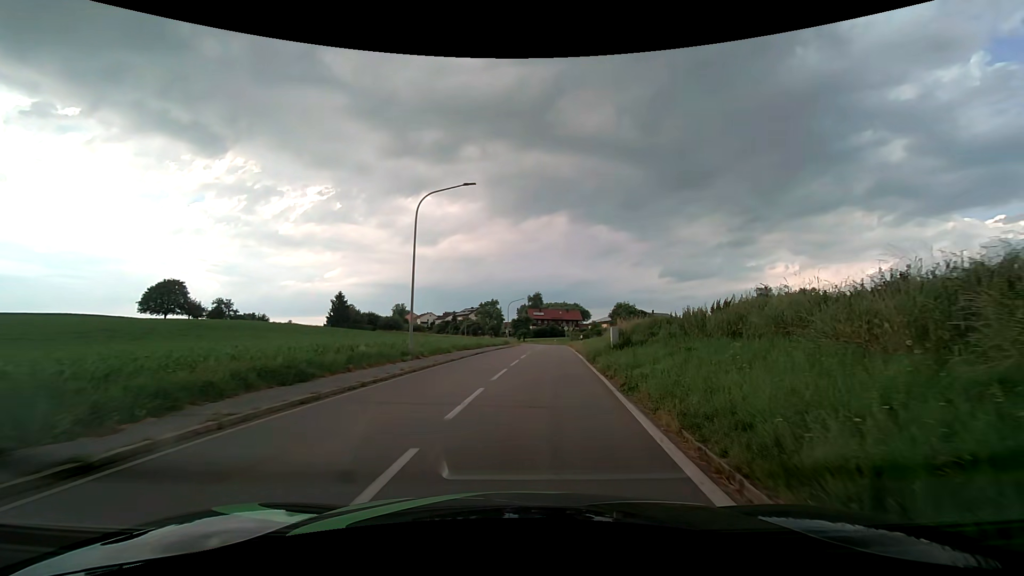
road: tertiary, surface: asphalt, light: Day
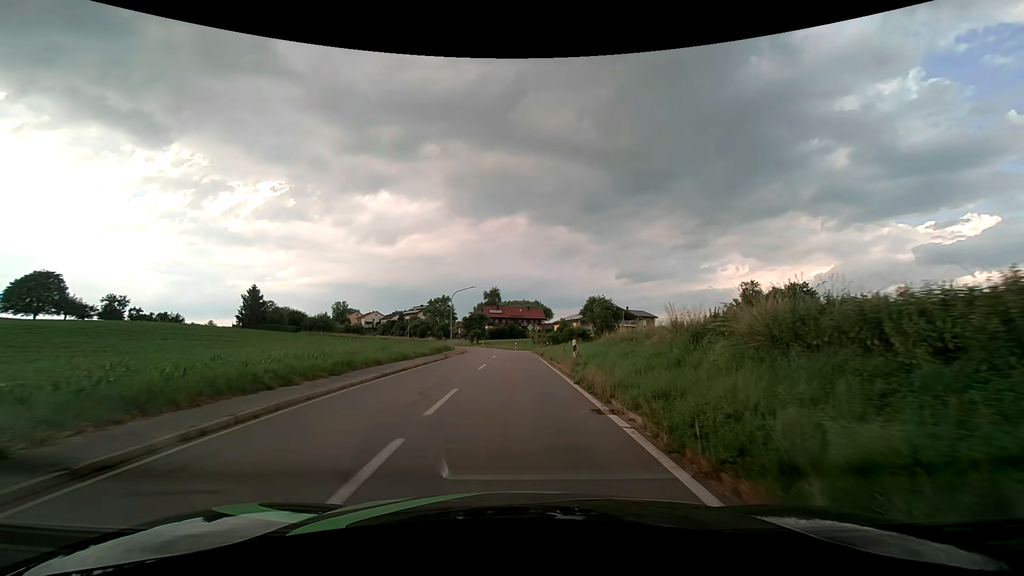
(+1.4, +22.6) m; +5°
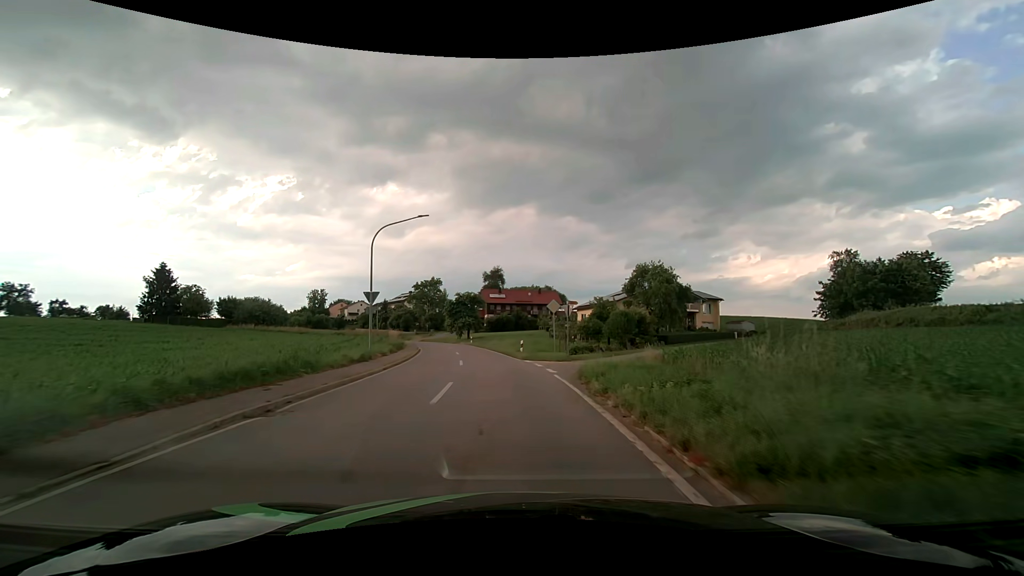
(+0.2, +34.8) m; -1°
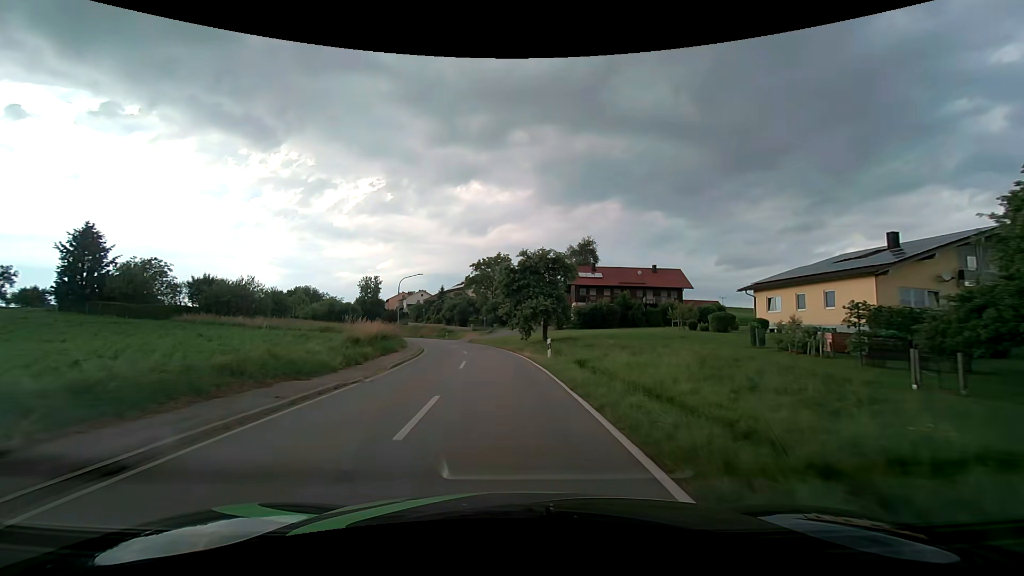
(-3.2, +38.8) m; -9°
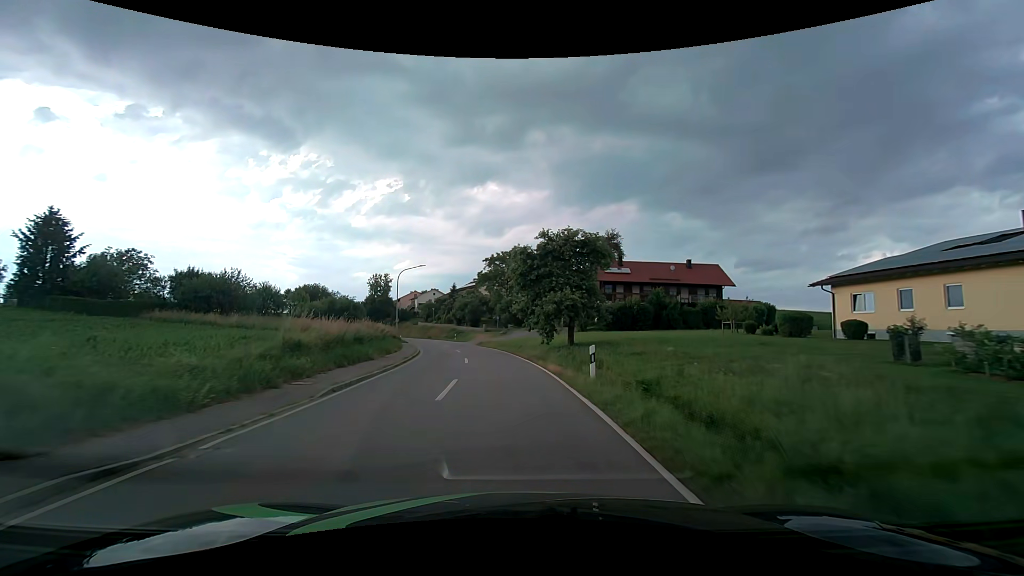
(-0.1, +8.3) m; -2°
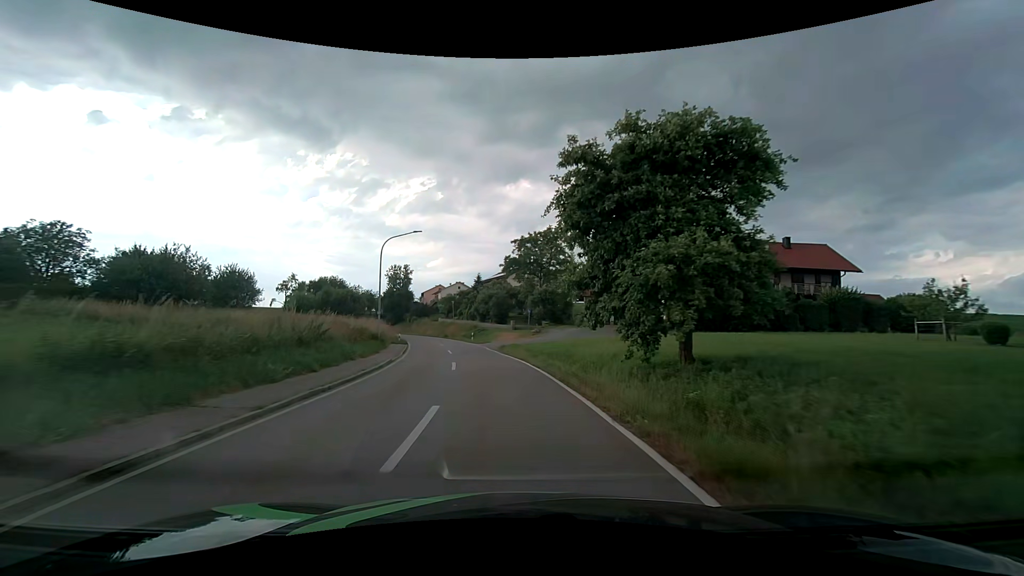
(-0.5, +16.8) m; -3°
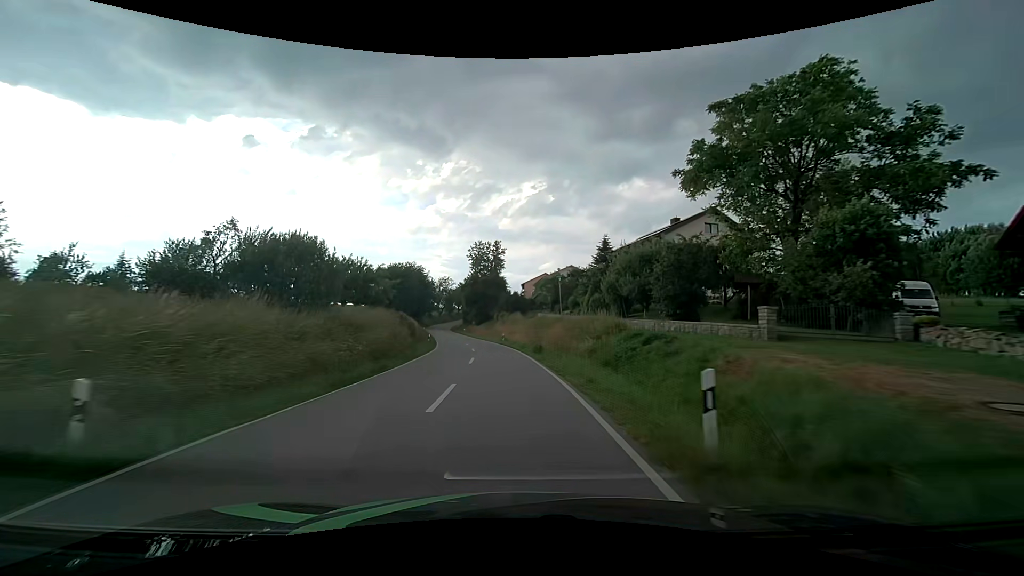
(-5.0, +44.2) m; -13°
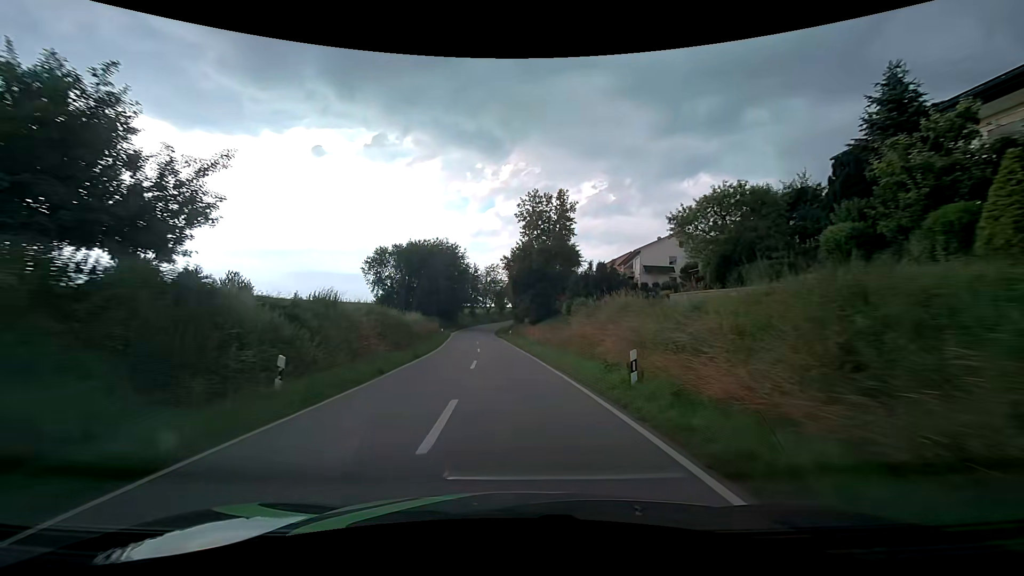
(-2.3, +38.3) m; -7°
(0, +10) (-1, +20) (-1, +30) (-2, +40) (-3, +50) (-4, +60) (-5, +70) (-6, +80) (-6, +90) (-5, +100) m
